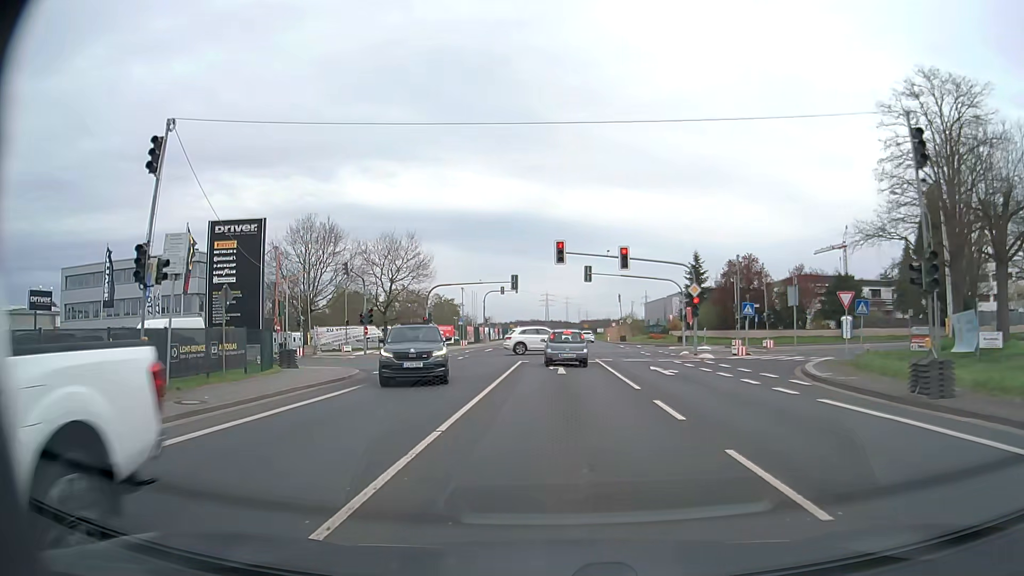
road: secondary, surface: asphalt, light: Day
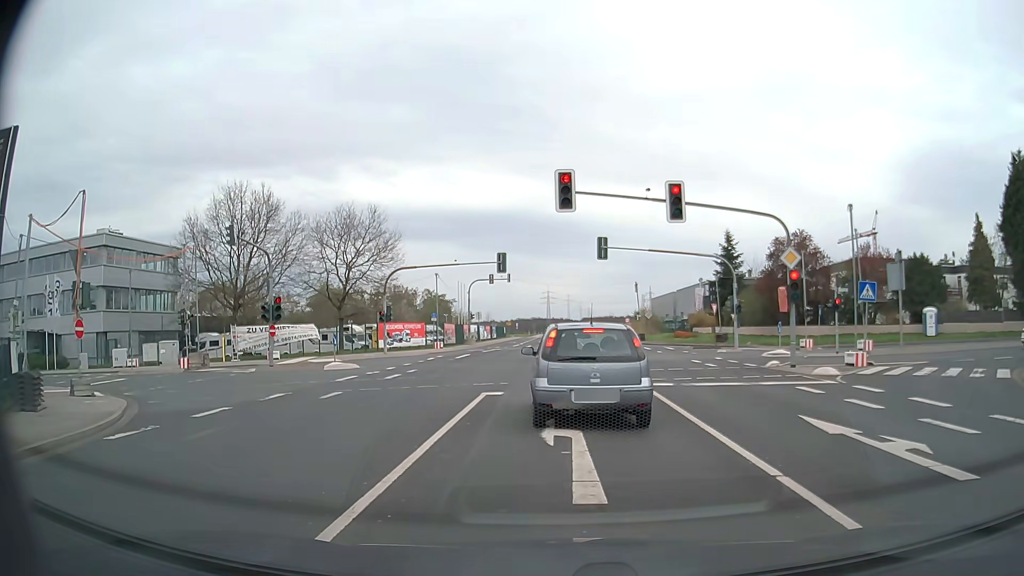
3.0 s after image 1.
(0.0, +16.2) m; -1°
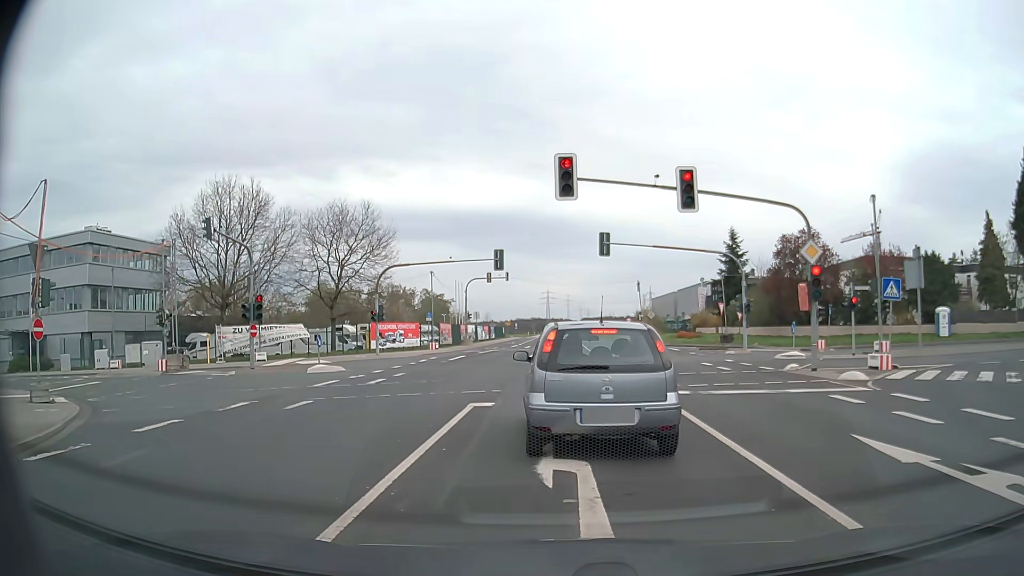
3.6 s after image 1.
(0.0, +2.0) m; 0°
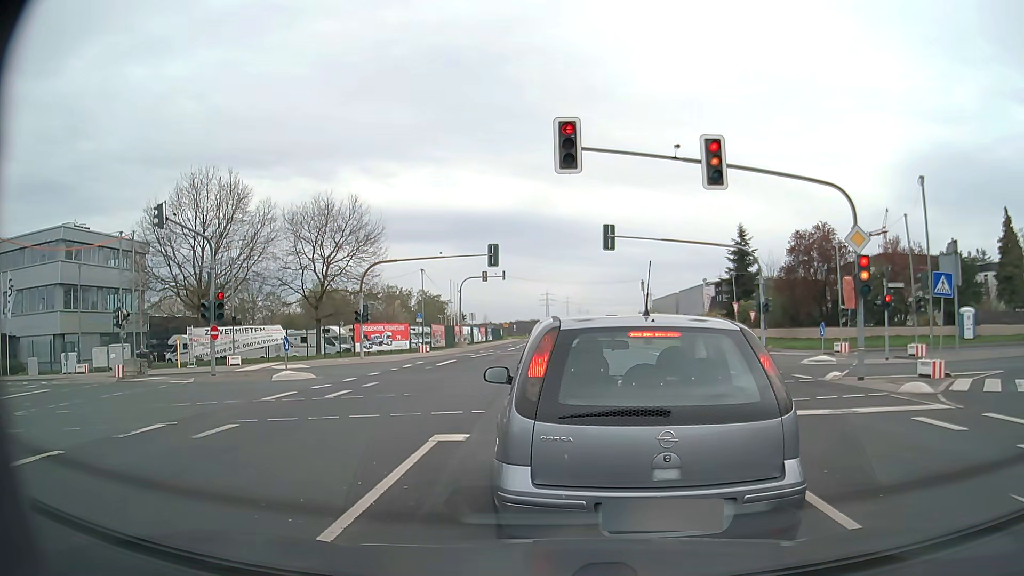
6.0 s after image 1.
(0.0, +3.4) m; -1°
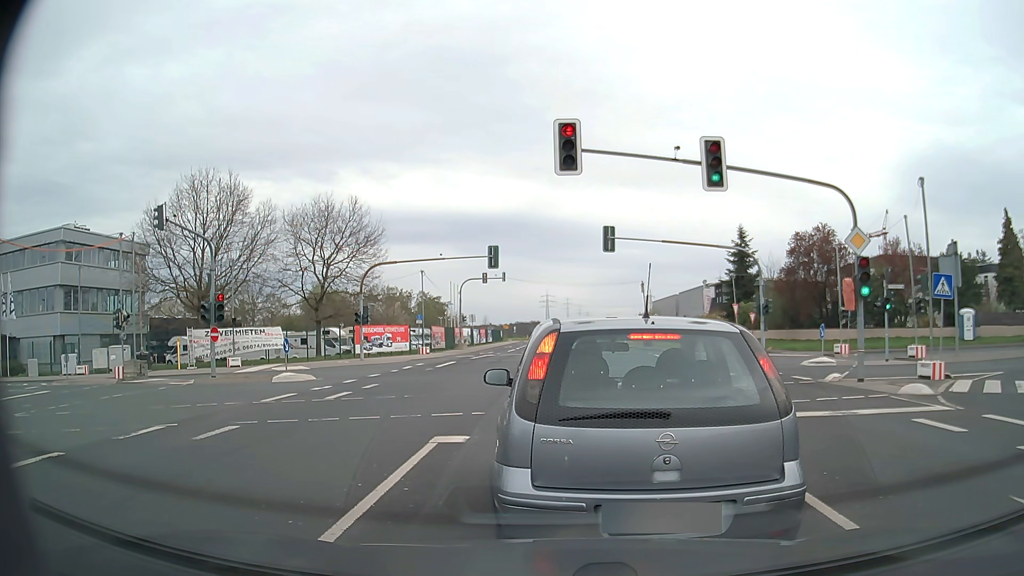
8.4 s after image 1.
(0.0, +0.1) m; 0°
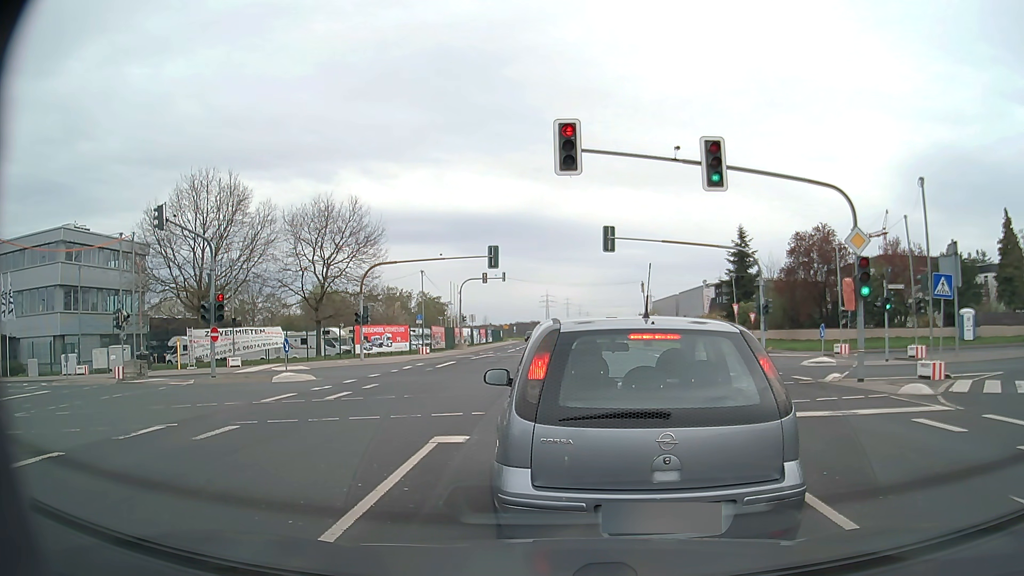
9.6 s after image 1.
(0.0, 0.0) m; 0°
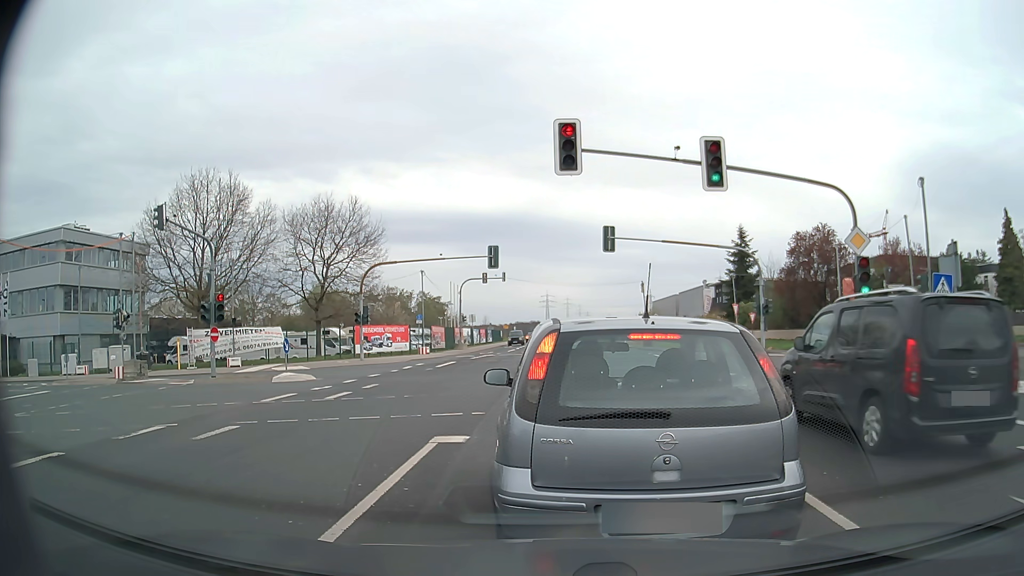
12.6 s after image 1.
(0.0, 0.0) m; 0°
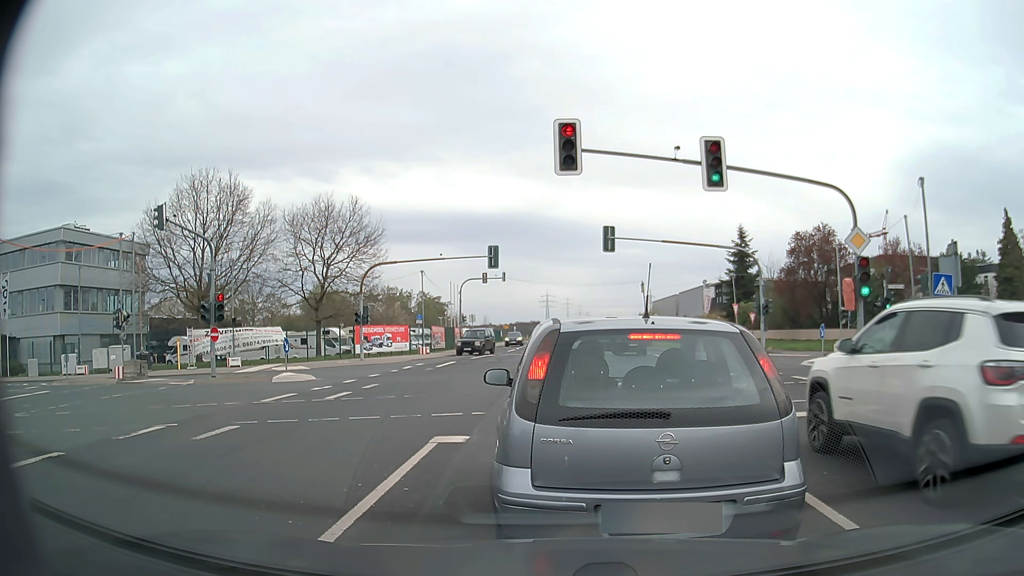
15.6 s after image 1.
(0.0, 0.0) m; 0°
(0, +10) (0, +20) (-6, +28) (-16, +30) (-26, +29) (-36, +29) (-46, +29) (-56, +29) (-66, +29) (-76, +30) m
